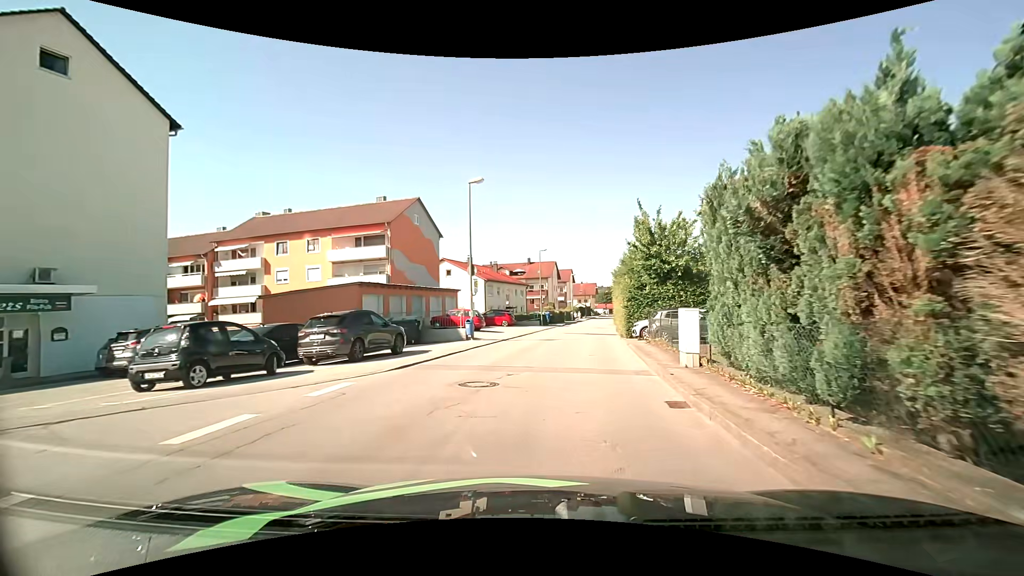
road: unclassified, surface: asphalt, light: Day
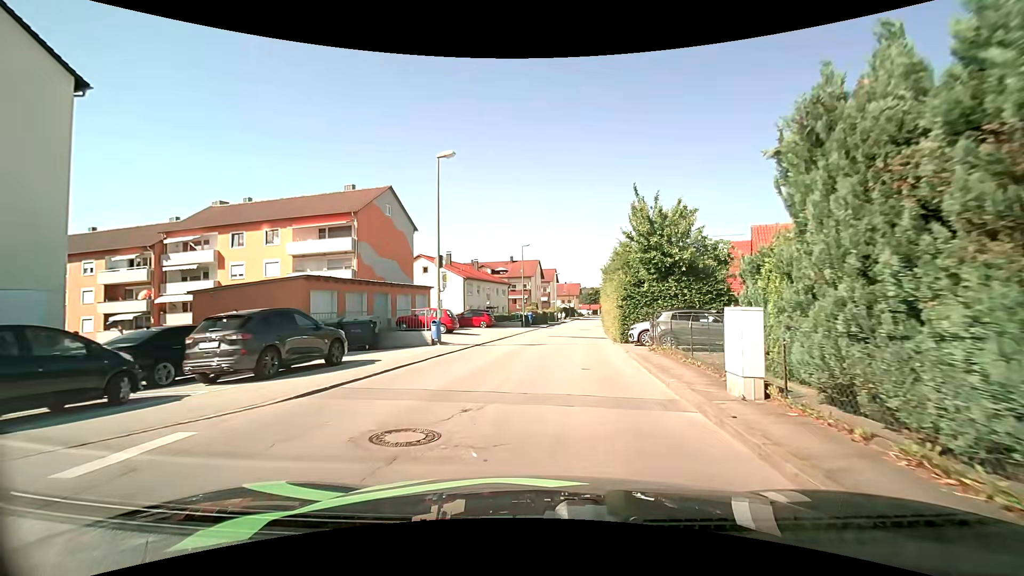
(+0.1, +4.1) m; +2°
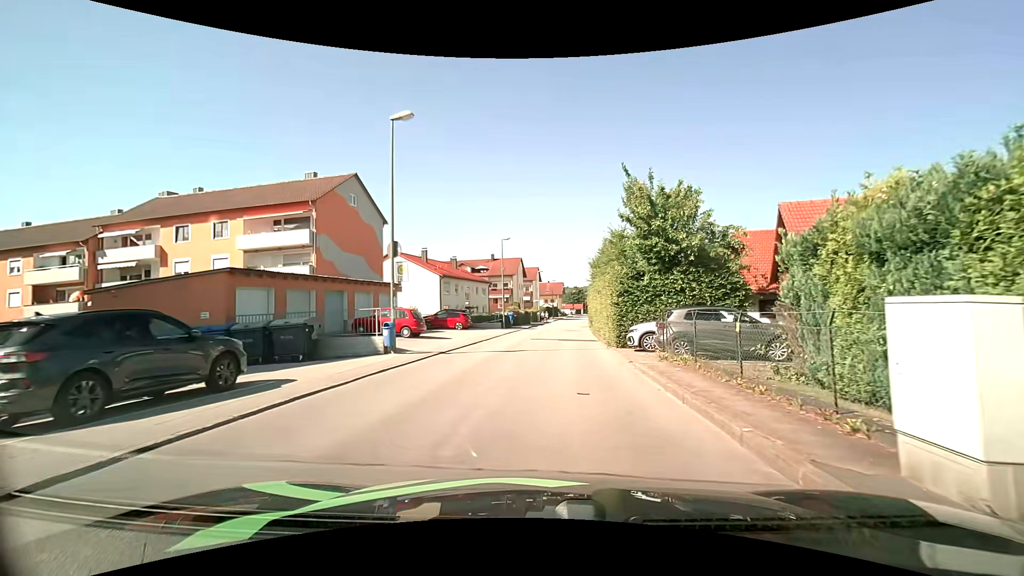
(+0.1, +4.1) m; +2°
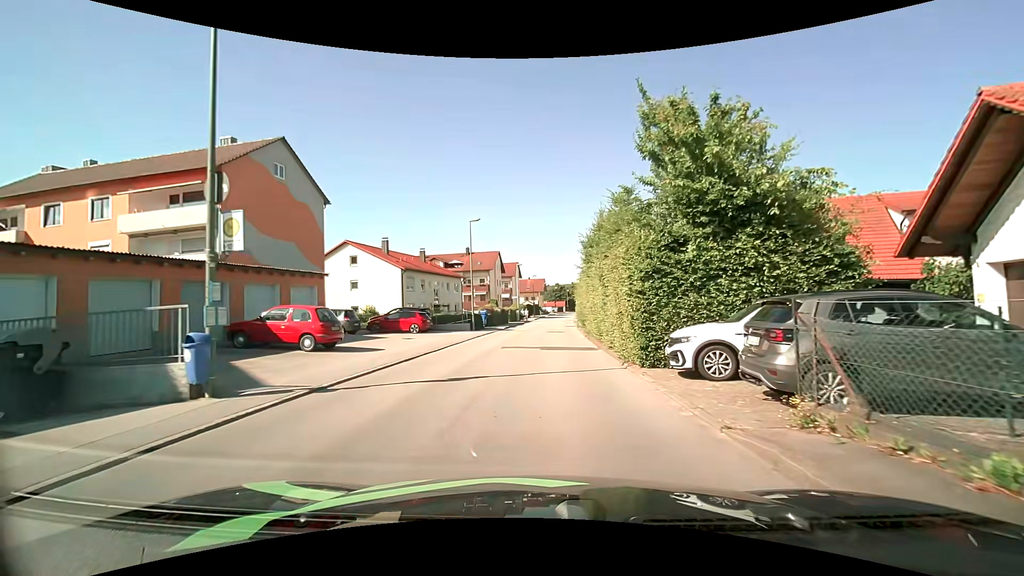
(+0.2, +8.4) m; +2°
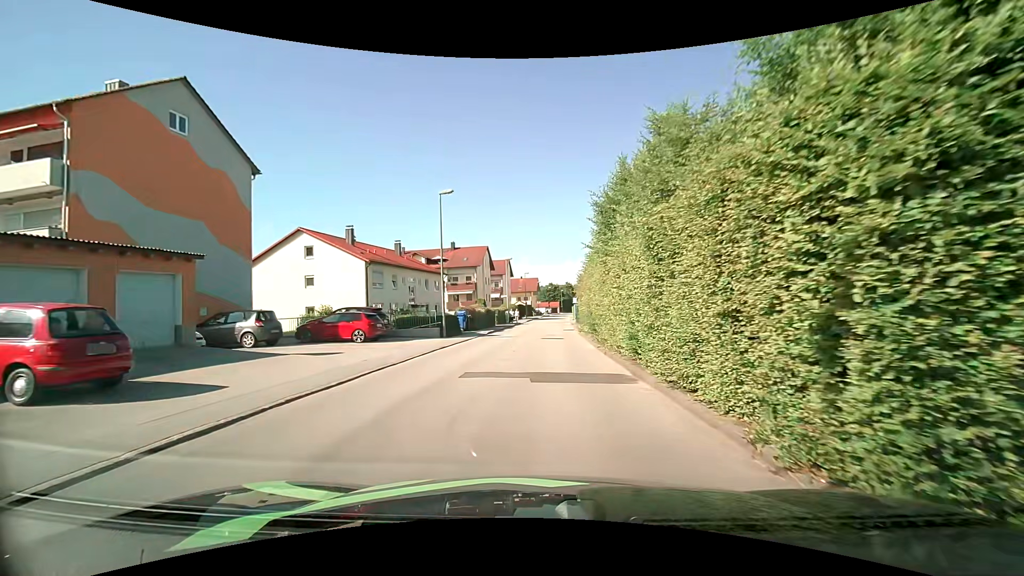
(+0.1, +8.6) m; +1°
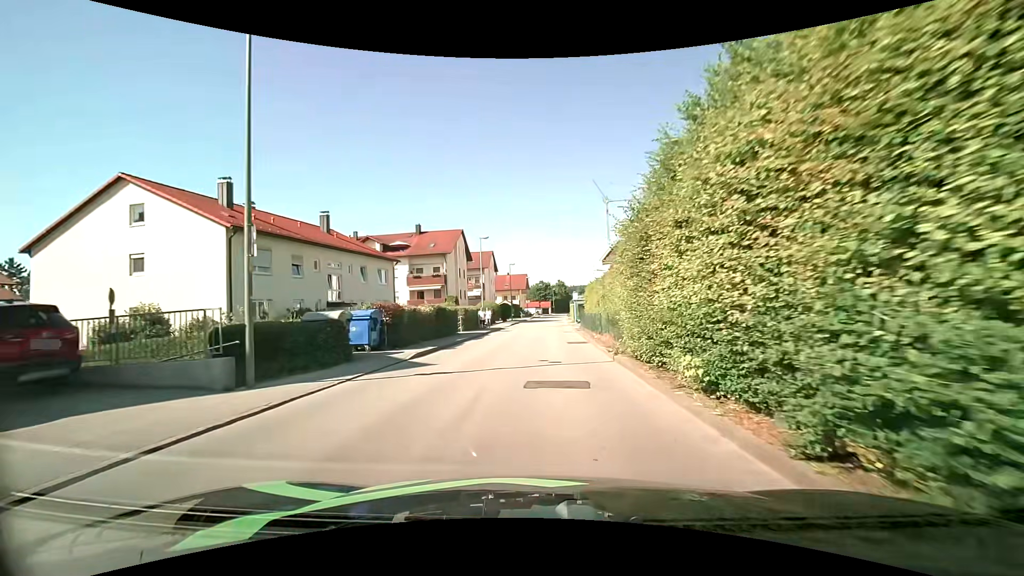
(+0.2, +17.9) m; +1°
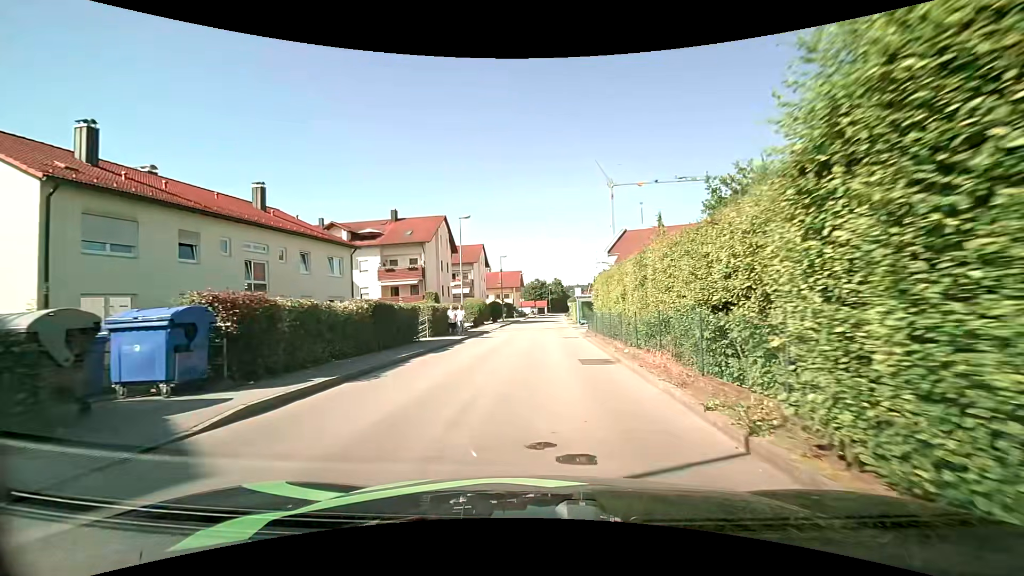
(0.0, +9.2) m; 0°
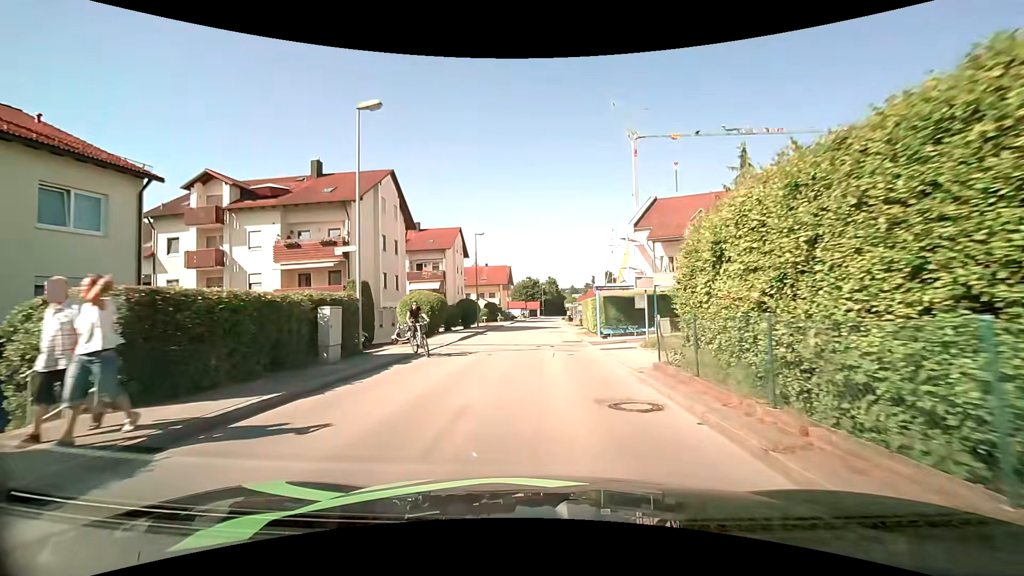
(+0.2, +18.9) m; +1°
(0, +10) (0, +20) (0, +30) (0, +40) (+1, +50) (+1, +60) (+1, +70) (+2, +80) (+2, +90) (+3, +100) m
